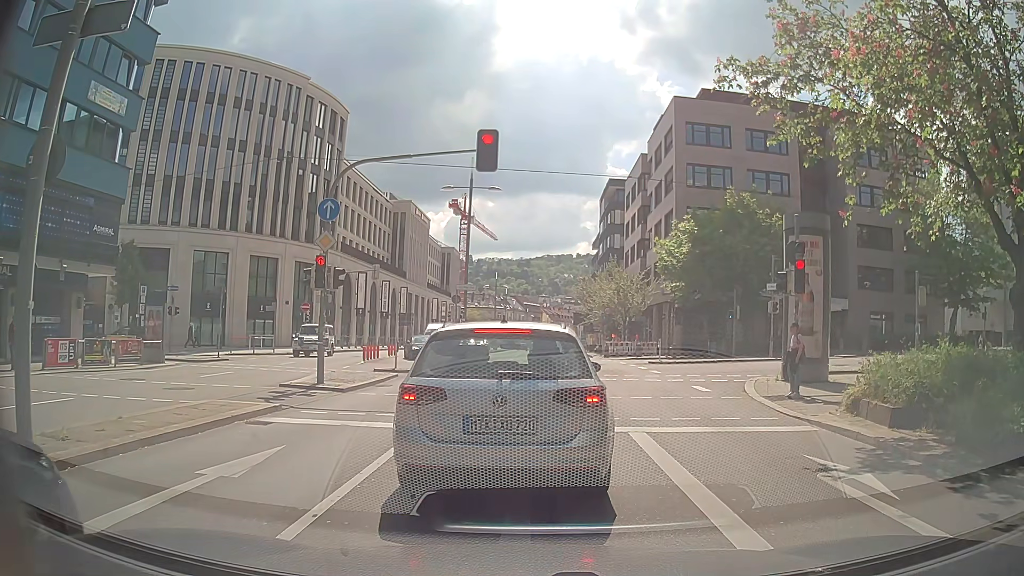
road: primary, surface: asphalt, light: Day
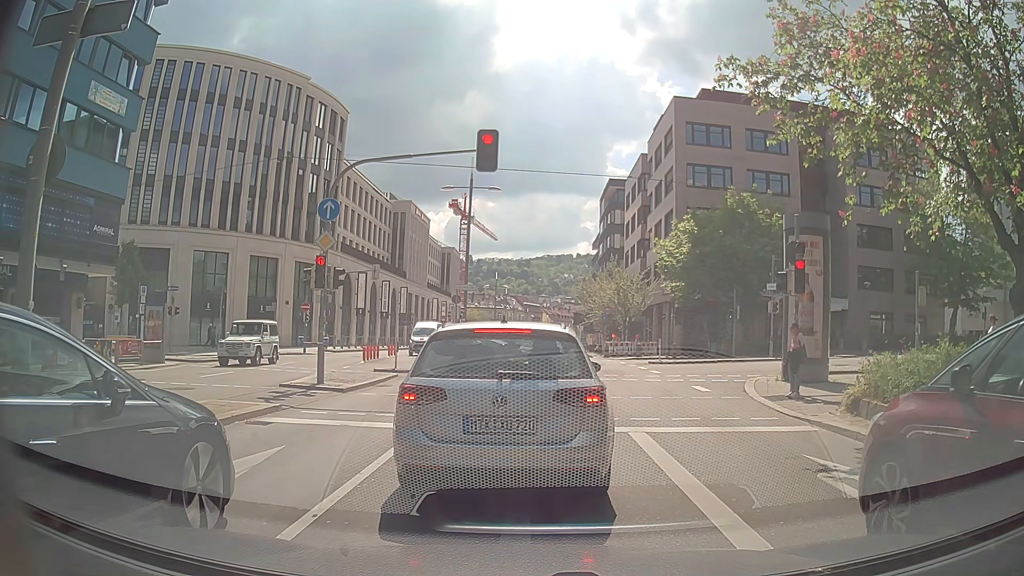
(0.0, 0.0) m; 0°
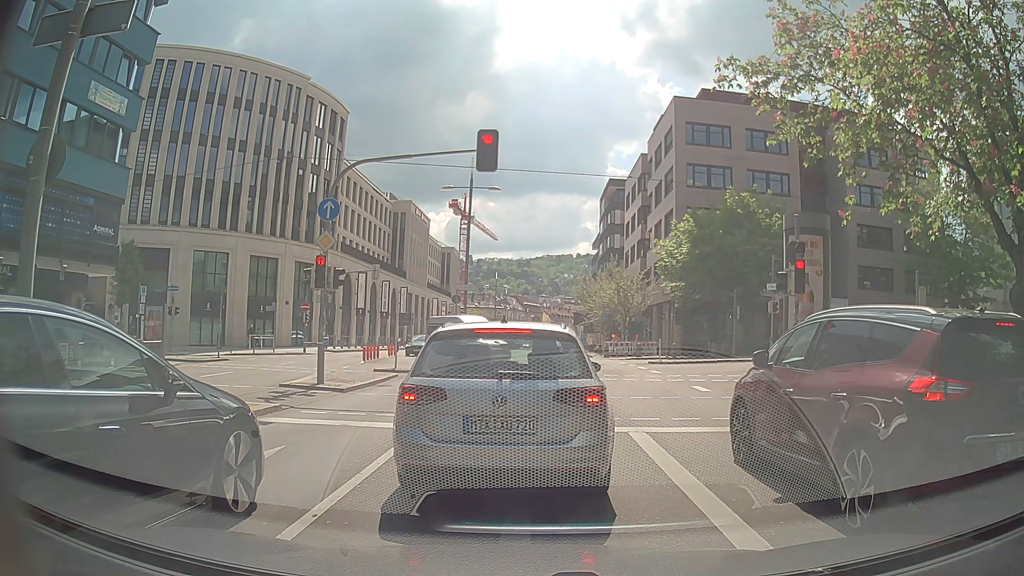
(0.0, 0.0) m; 0°
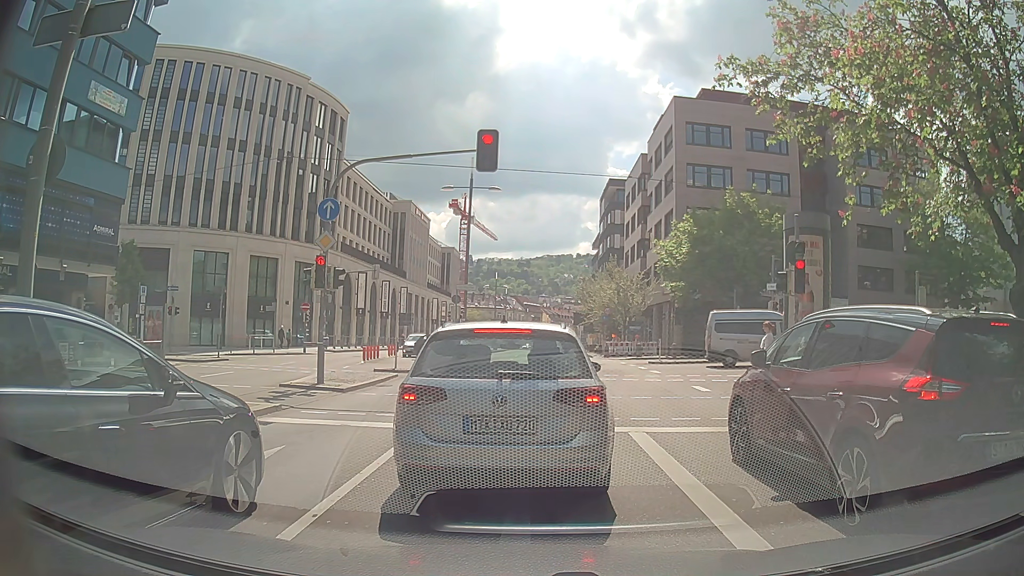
(0.0, 0.0) m; 0°
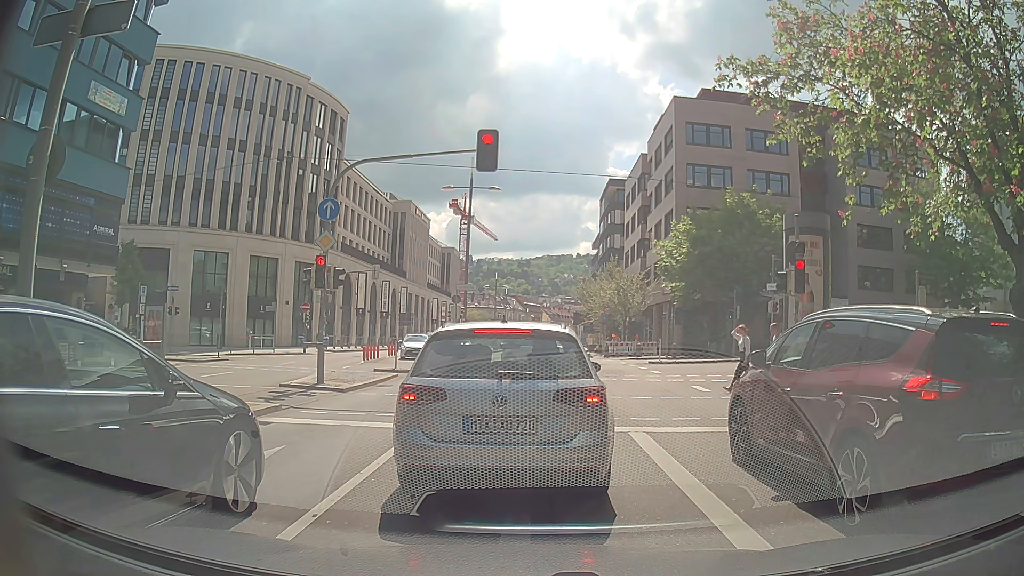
(0.0, 0.0) m; 0°
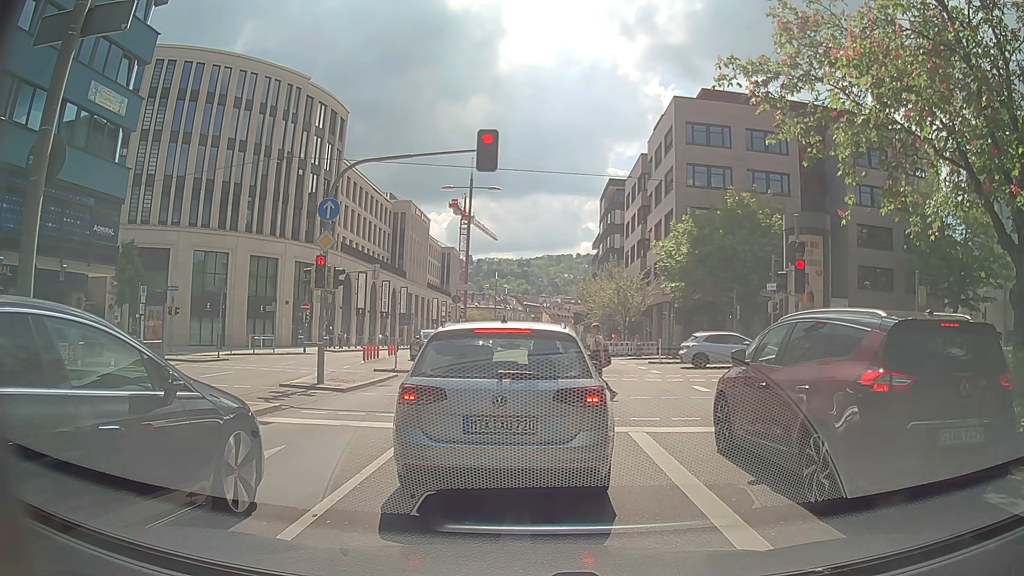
(0.0, 0.0) m; 0°
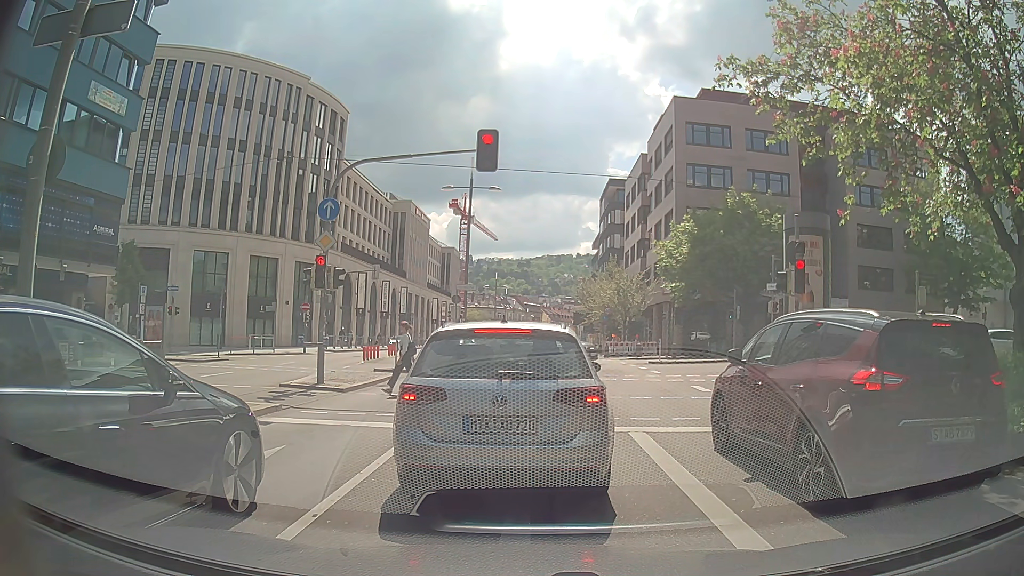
(0.0, 0.0) m; 0°
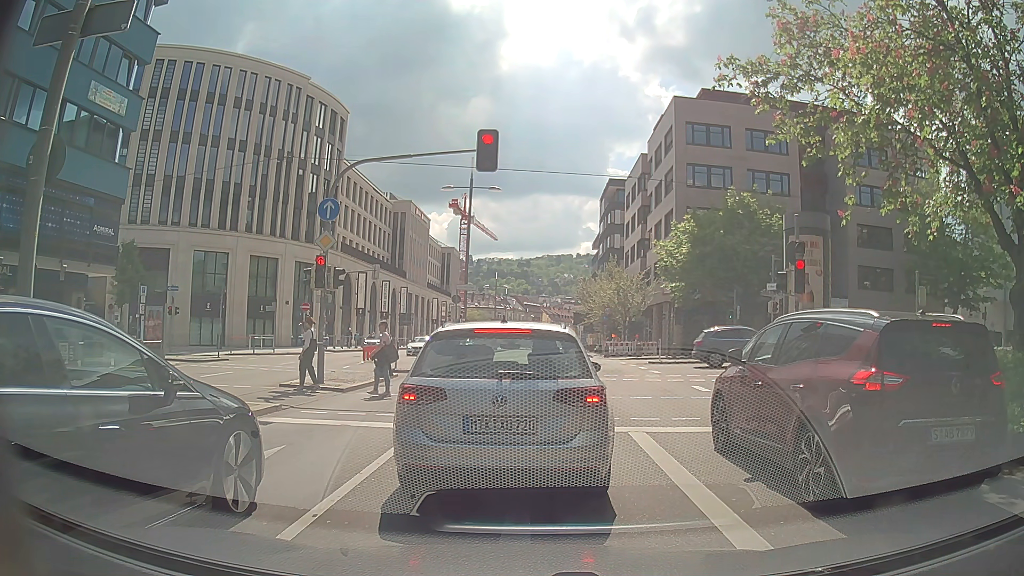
(0.0, 0.0) m; 0°
(0, +10) (0, +20) (0, +30) (0, +40) (0, +50) (0, +60) (0, +70) (0, +80) (0, +90) (0, +100) m
